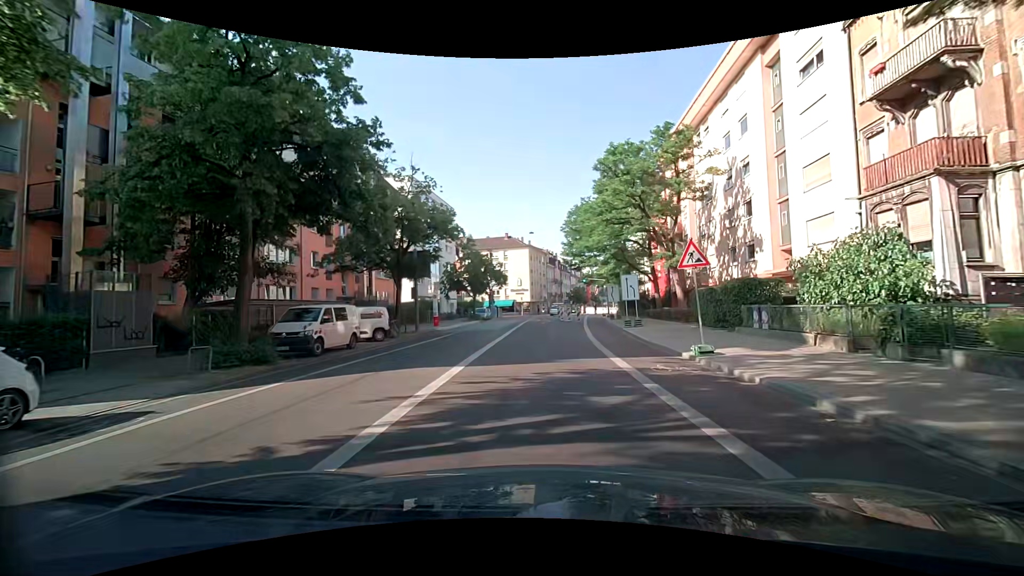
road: secondary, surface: asphalt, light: Day
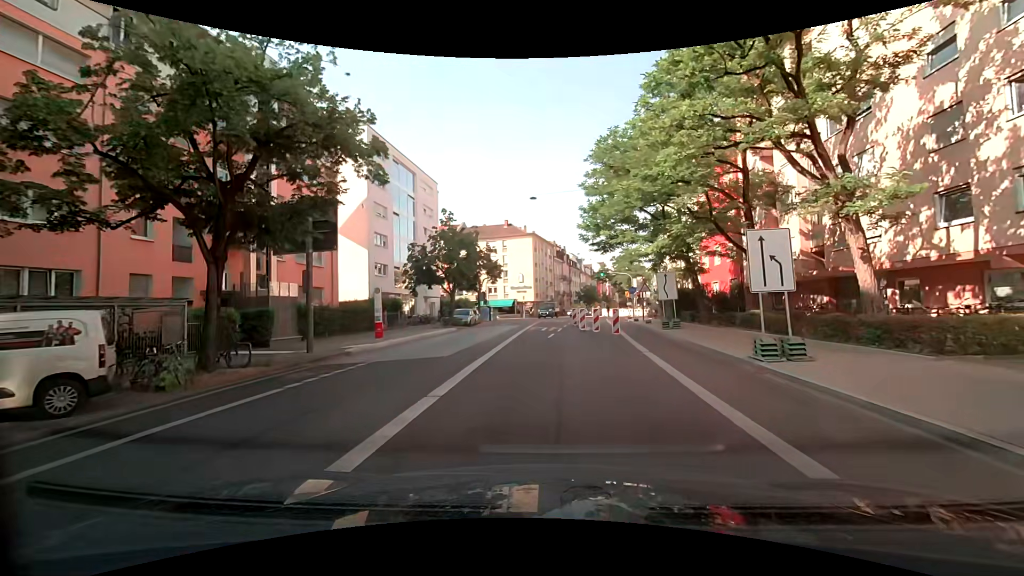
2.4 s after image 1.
(+0.1, +17.5) m; 0°
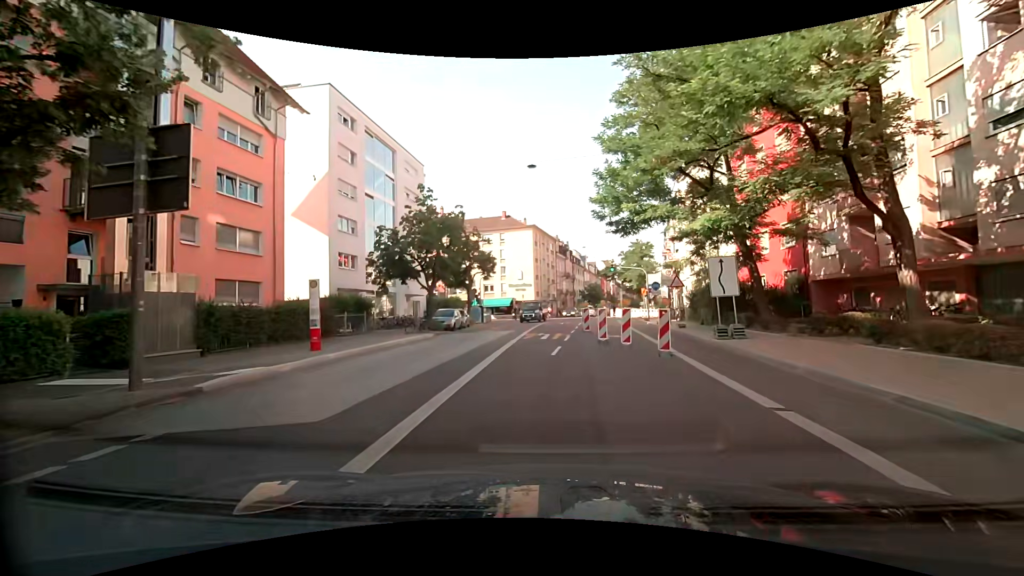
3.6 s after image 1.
(+0.1, +8.2) m; +1°
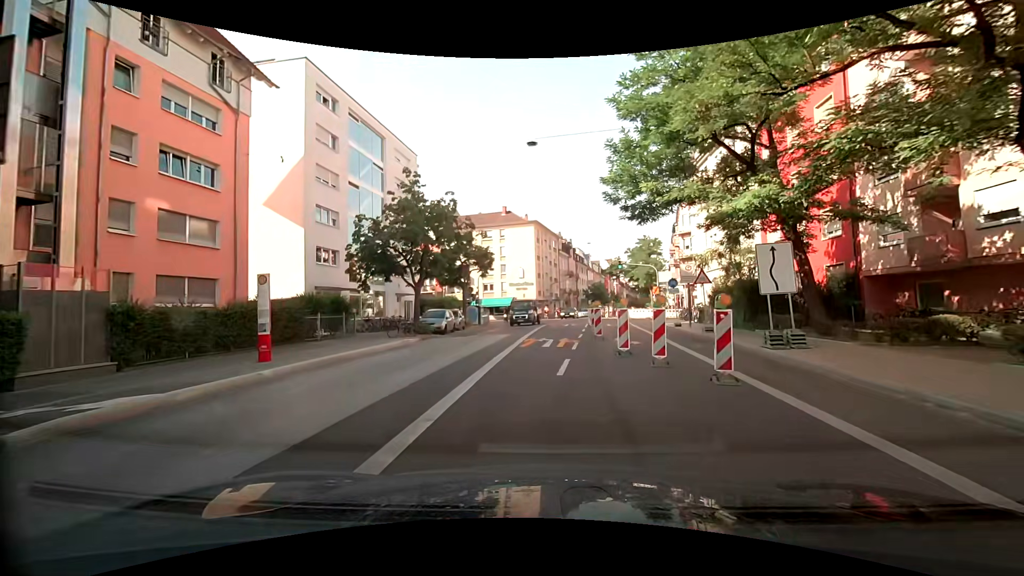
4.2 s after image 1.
(-0.1, +4.0) m; 0°
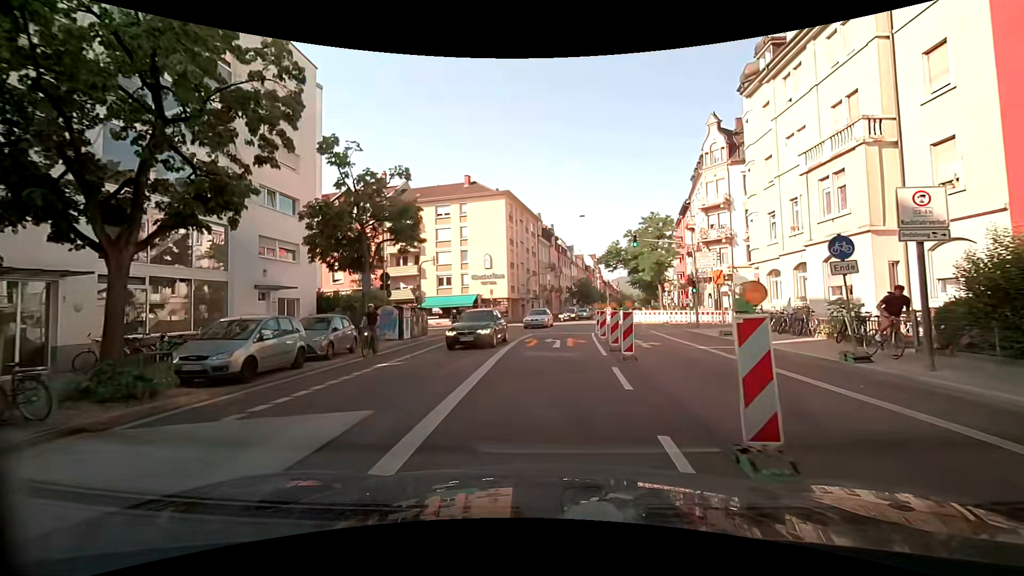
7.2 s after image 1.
(-0.3, +19.3) m; +1°
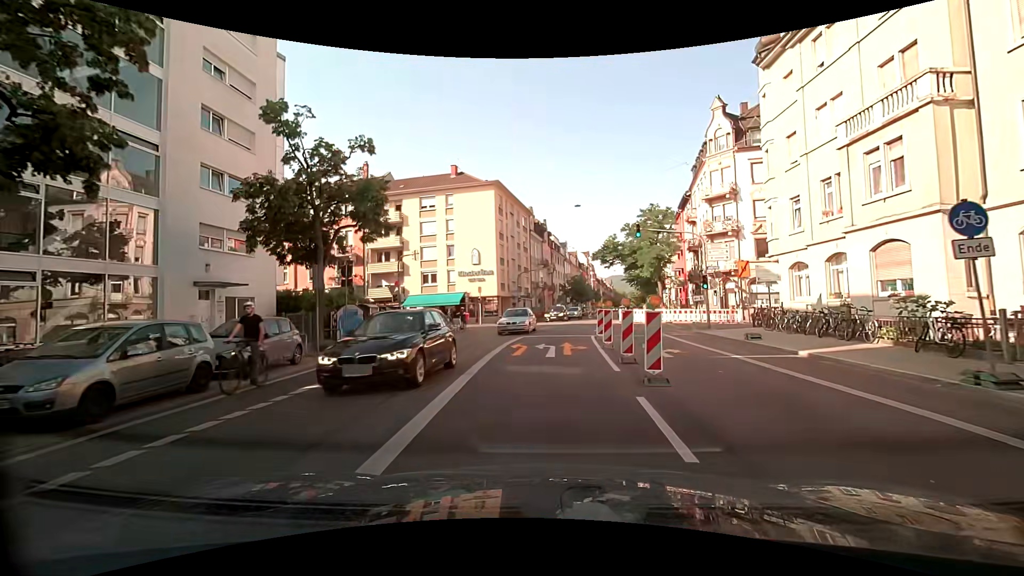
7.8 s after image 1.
(+0.1, +3.9) m; +1°
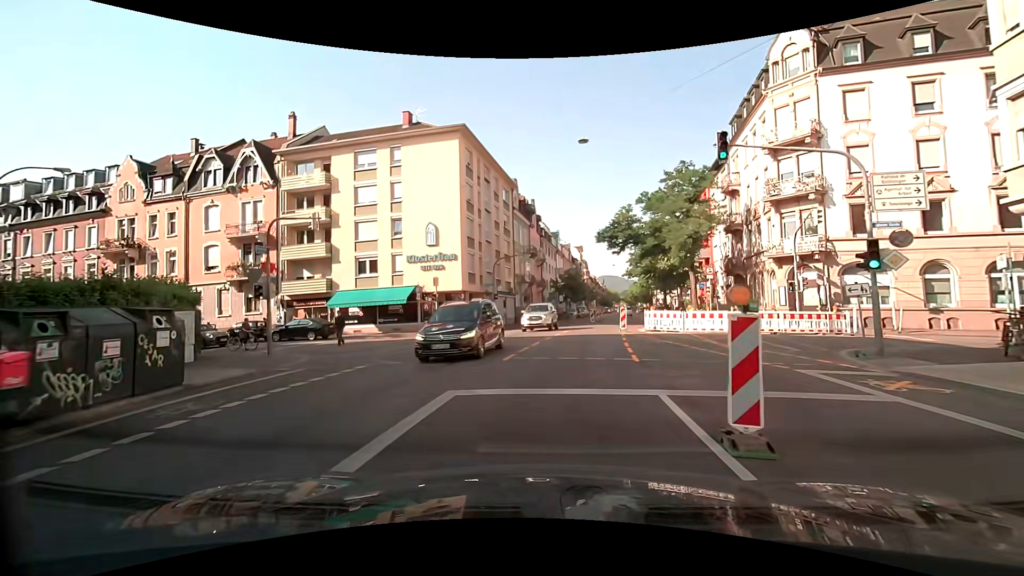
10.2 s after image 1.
(+0.3, +15.8) m; +1°
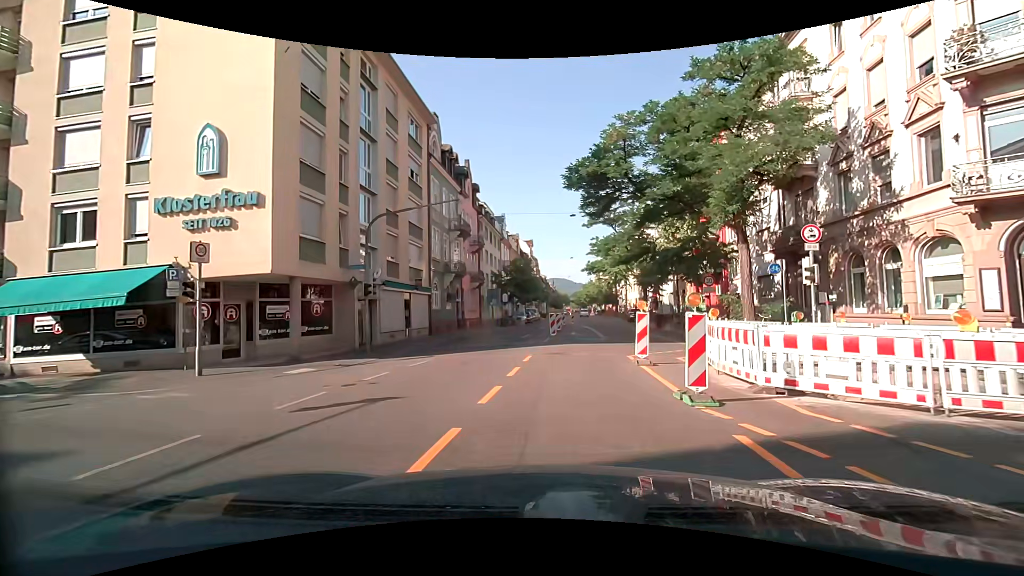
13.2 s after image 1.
(+1.1, +19.2) m; +7°
